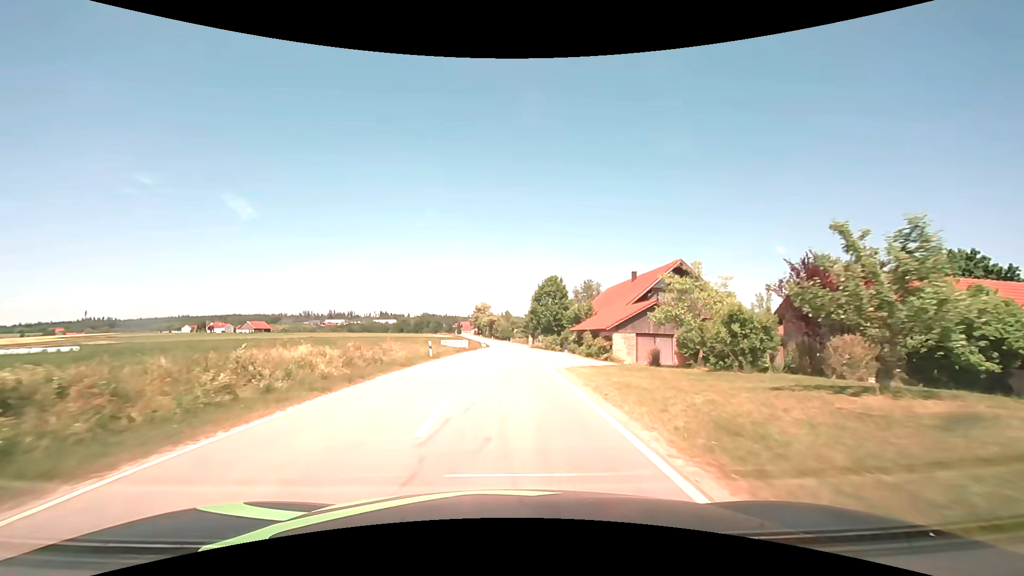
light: Day
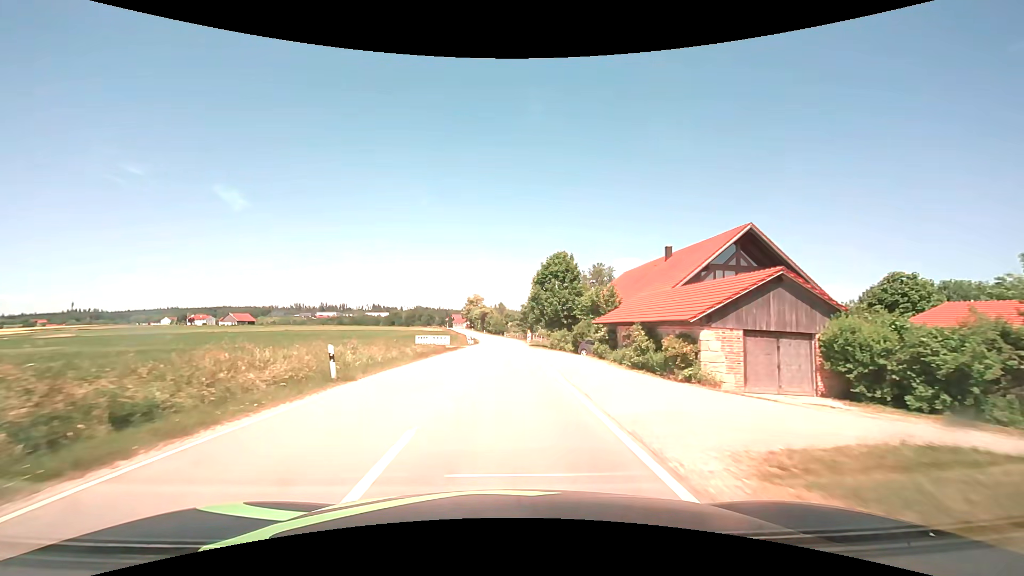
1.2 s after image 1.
(+0.1, +15.6) m; +1°
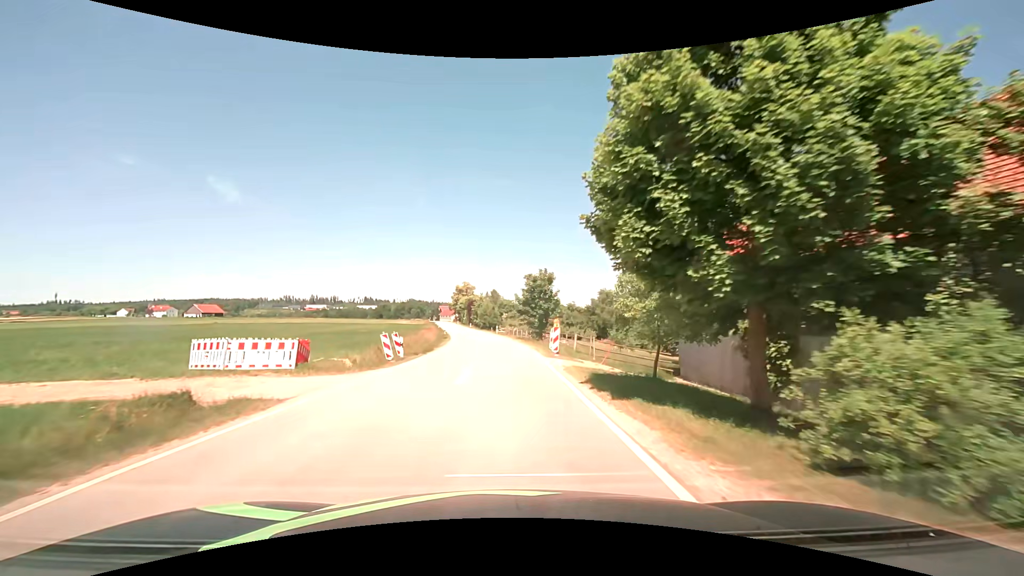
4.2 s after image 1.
(+0.4, +39.4) m; +1°
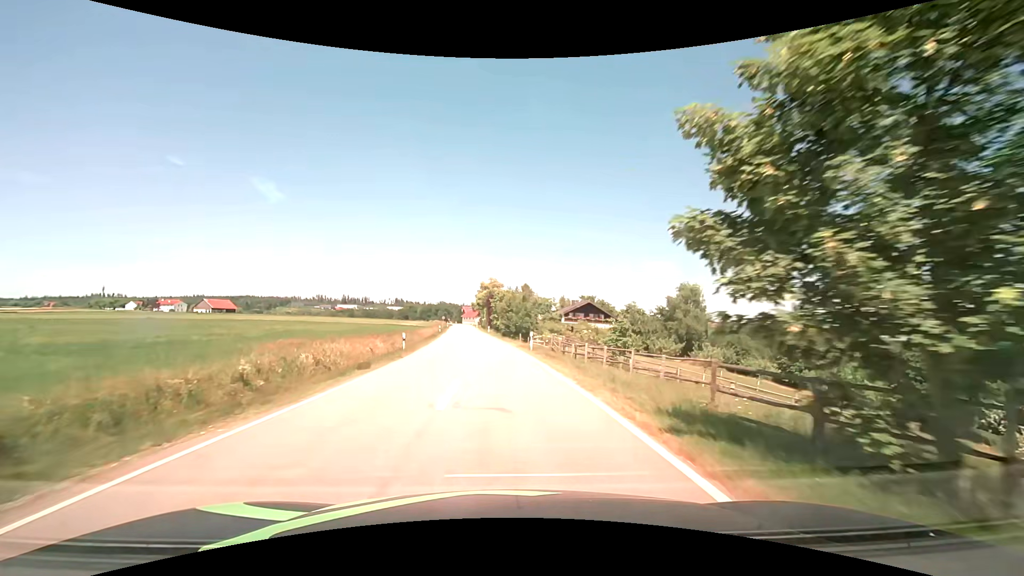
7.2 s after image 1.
(-0.9, +39.7) m; -4°
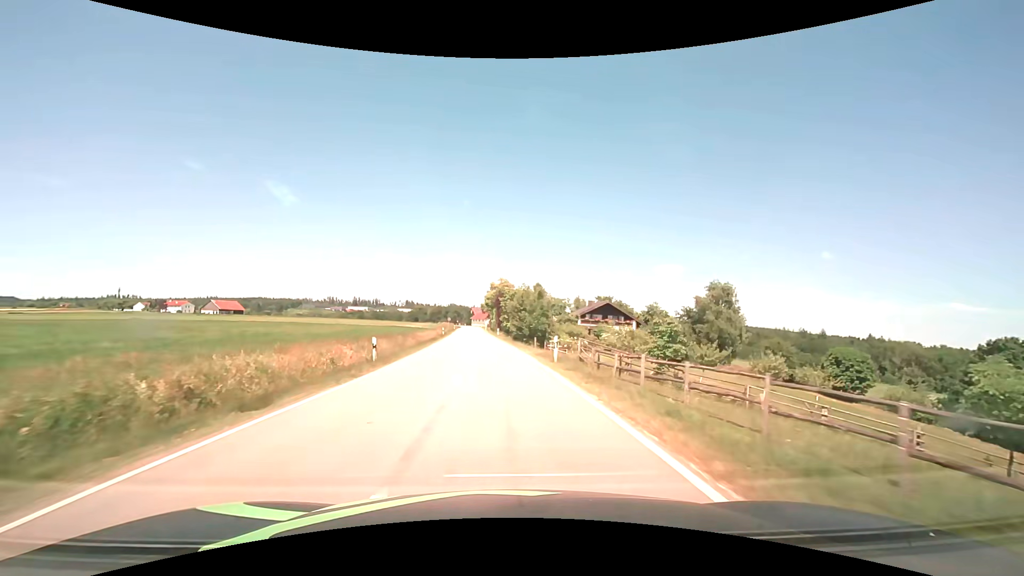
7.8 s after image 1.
(-0.1, +8.2) m; -1°
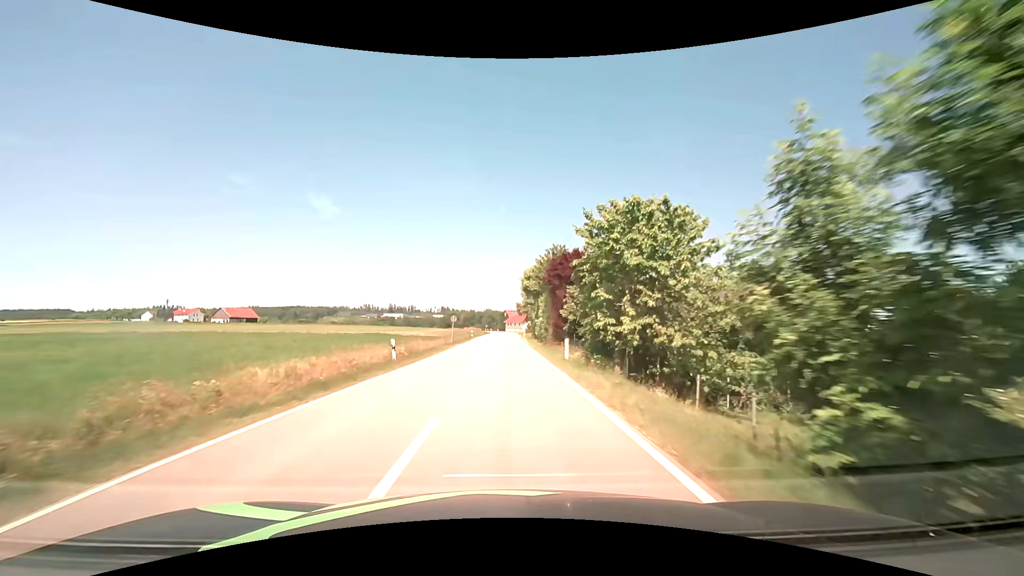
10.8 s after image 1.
(-2.1, +45.4) m; -4°
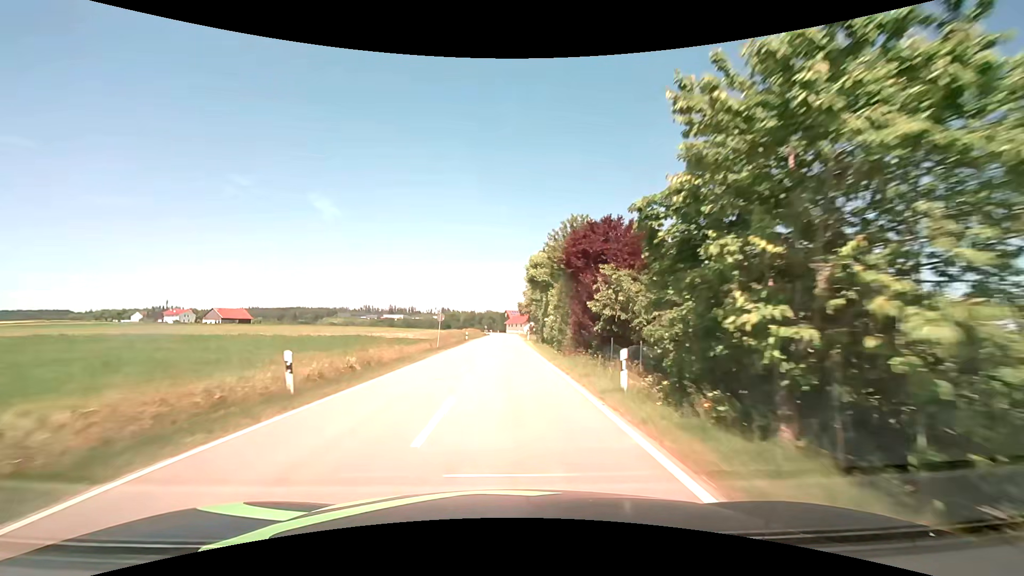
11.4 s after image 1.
(-0.1, +10.1) m; 0°
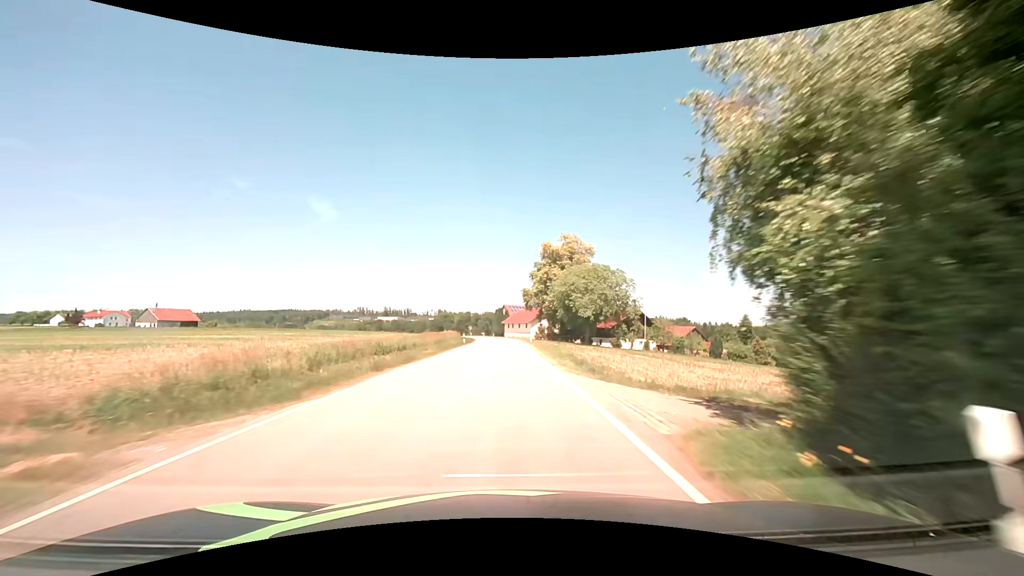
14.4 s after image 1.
(0.0, +54.6) m; 0°
(0, +10) (0, +20) (0, +30) (0, +40) (+1, +50) (+1, +60) (0, +70) (0, +80) (-1, +90) (-2, +100) m
